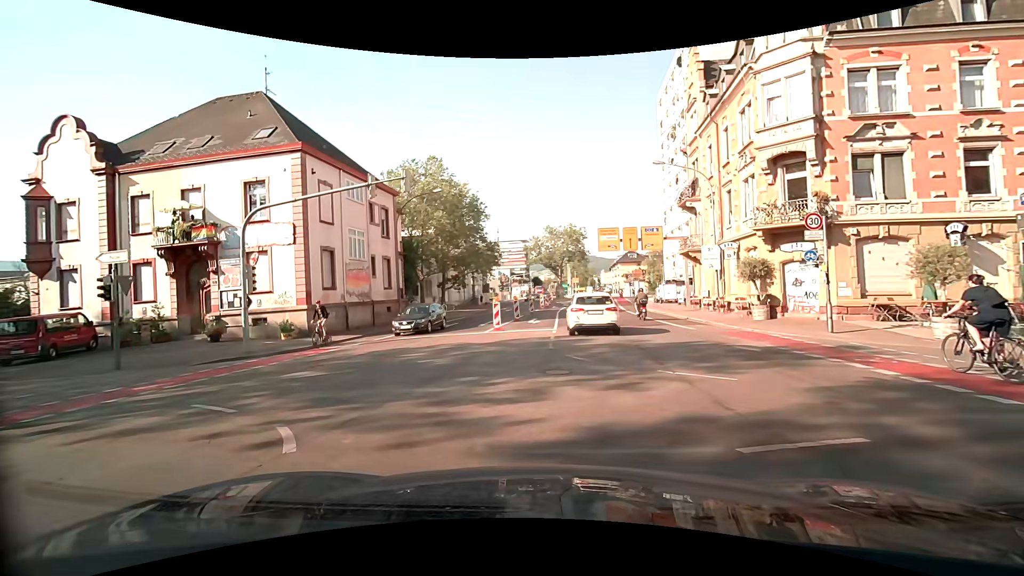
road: secondary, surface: asphalt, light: Day
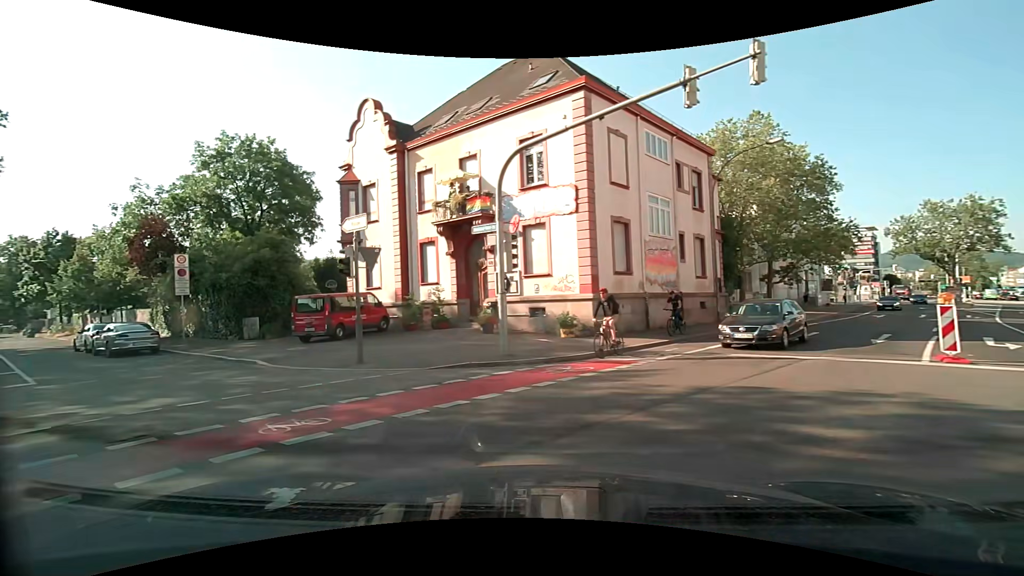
(-2.0, +8.1) m; -32°
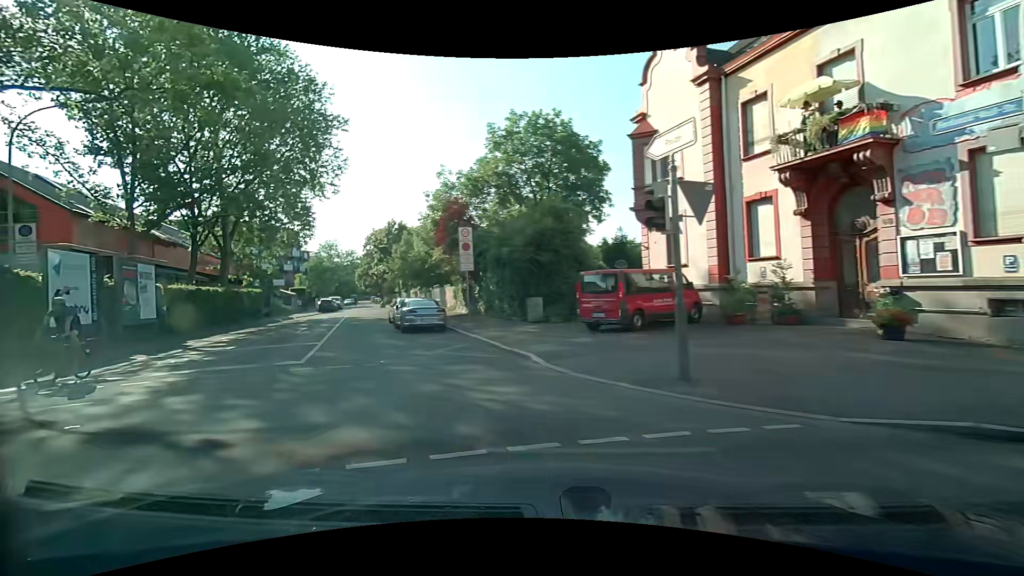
(-1.8, +5.8) m; -34°
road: residential
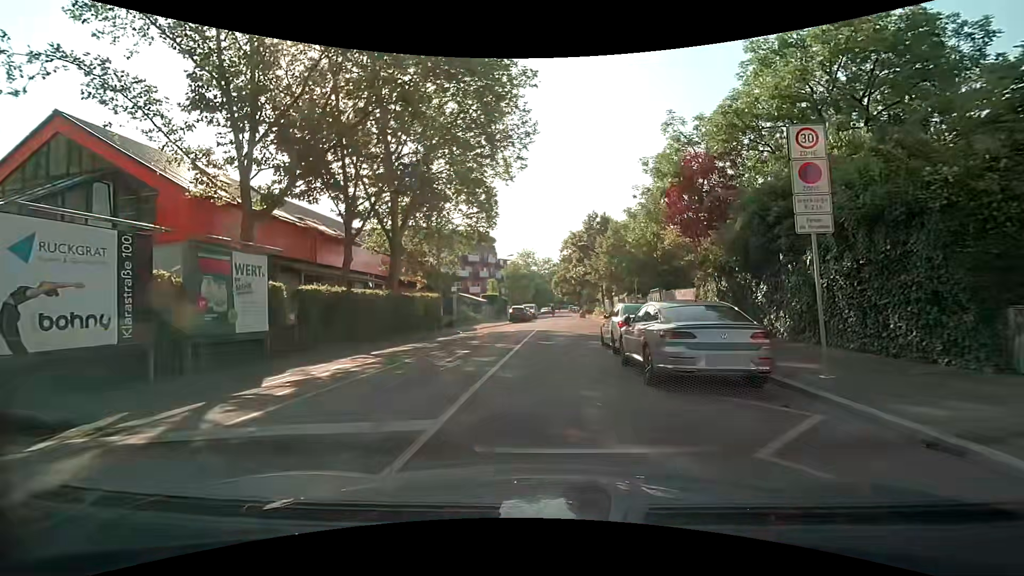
(-3.3, +12.0) m; -21°
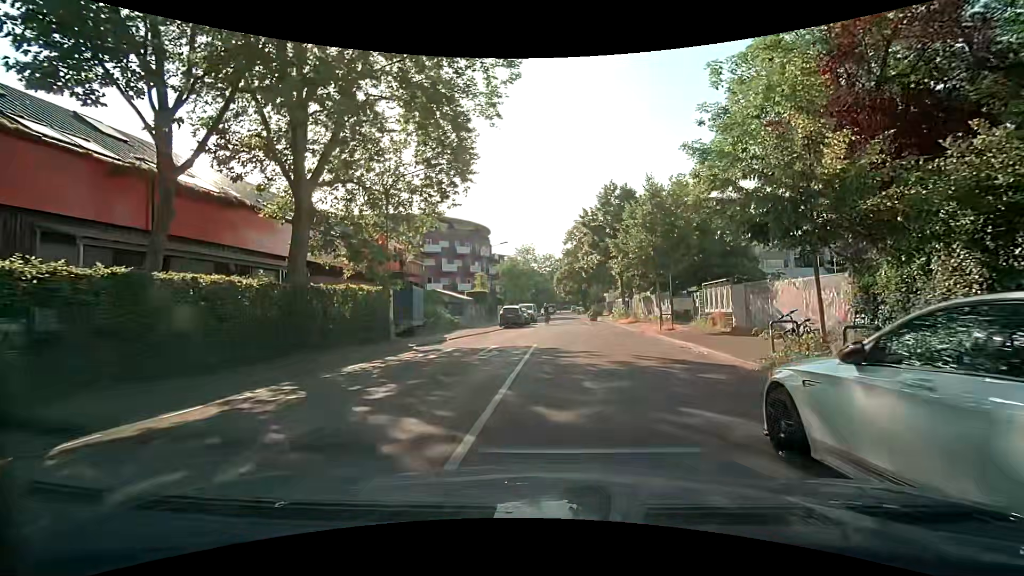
(-0.1, +12.6) m; -1°
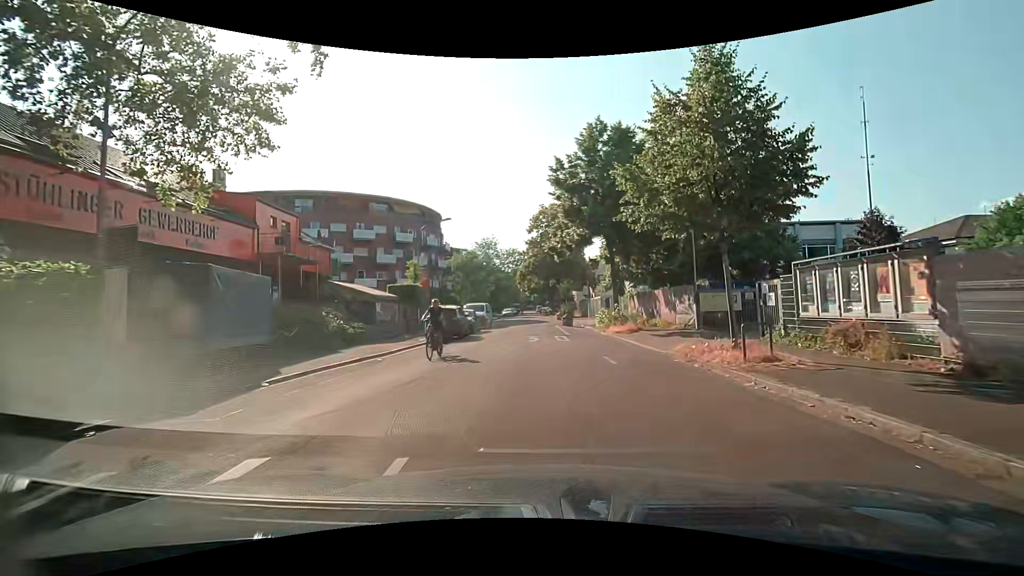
(+0.6, +13.7) m; +5°
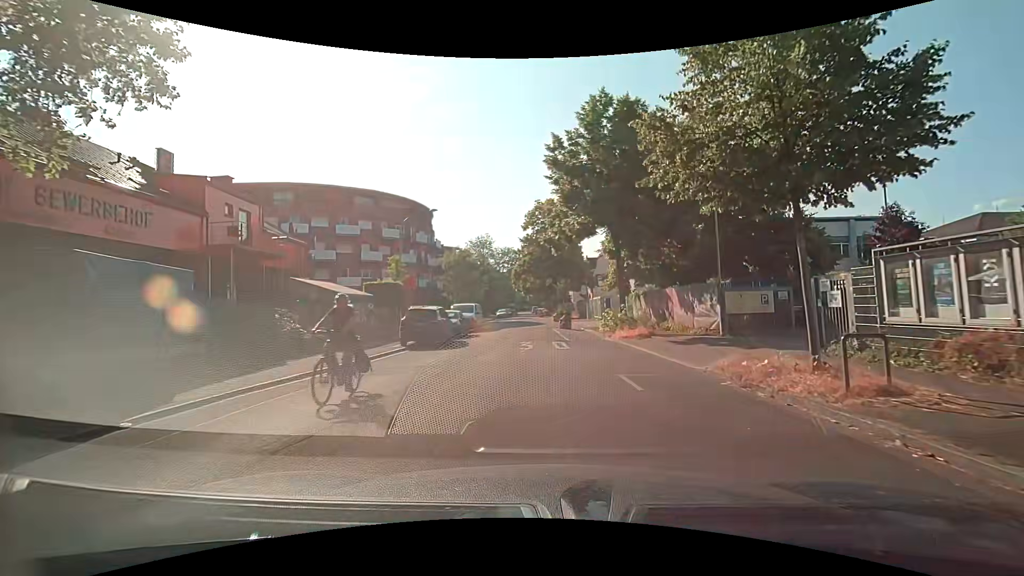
(0.0, +3.6) m; -1°
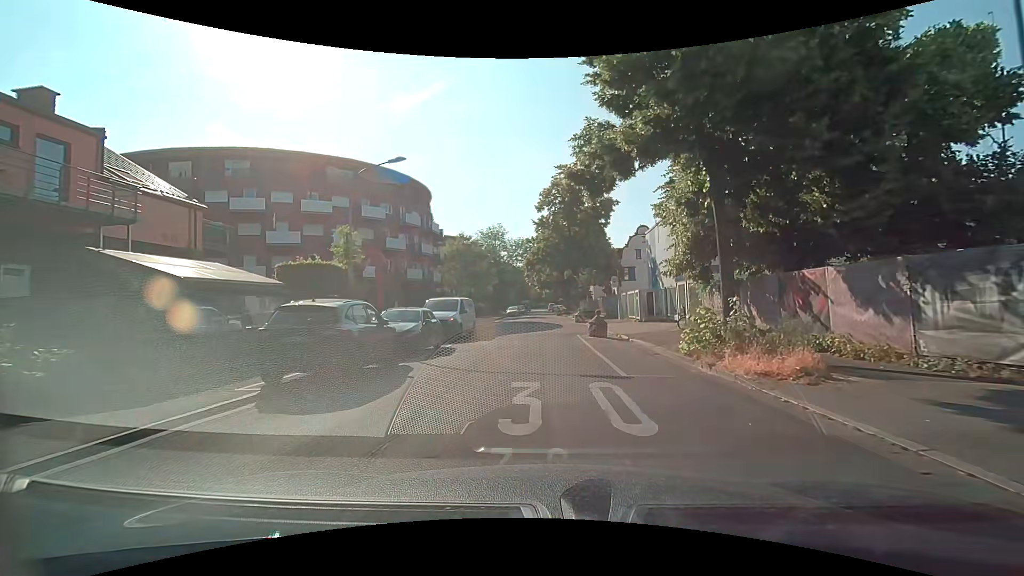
(0.0, +11.4) m; -1°
(0, +10) (0, +20) (0, +30) (0, +40) (0, +50) (-1, +60) (-1, +70) (-1, +80) (-1, +90) (-1, +100) m
